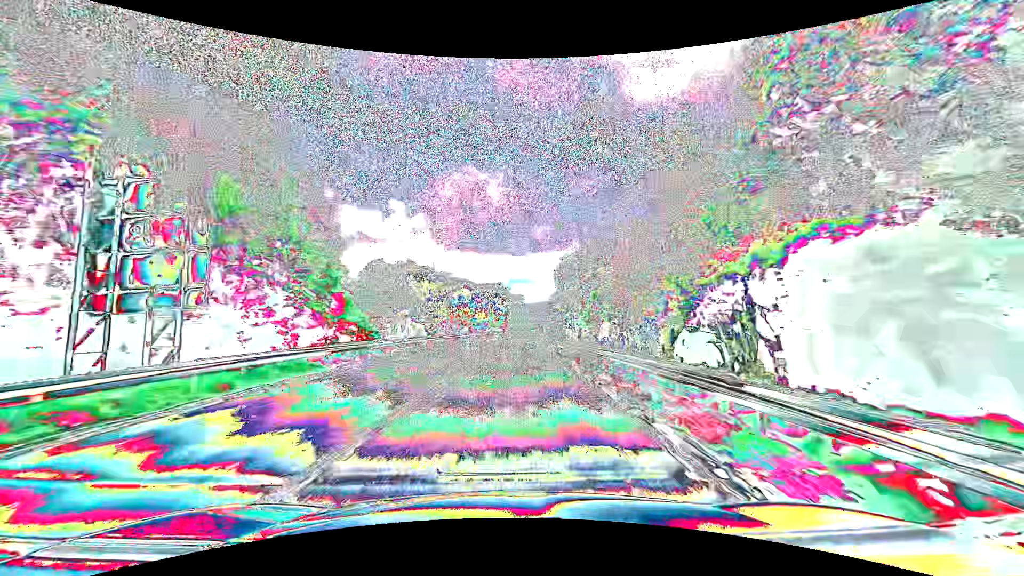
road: primary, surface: asphalt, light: Day
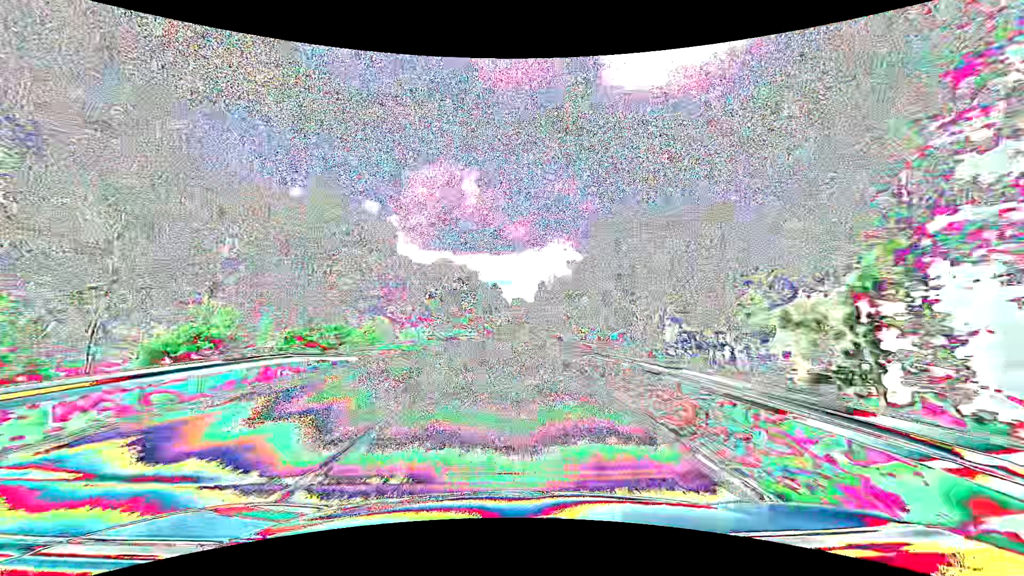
(+1.6, +63.2) m; +3°
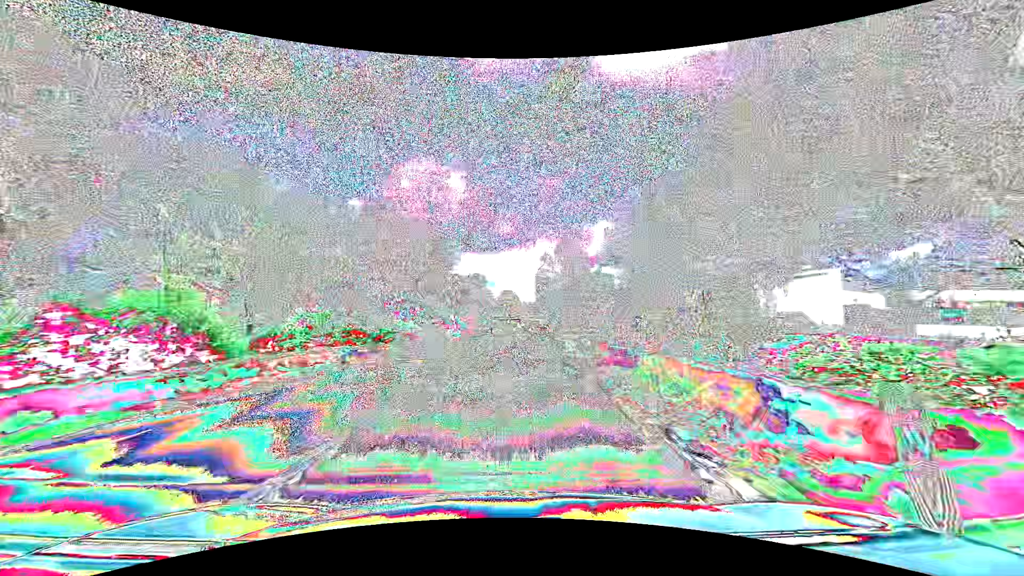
(+0.4, +47.4) m; +1°
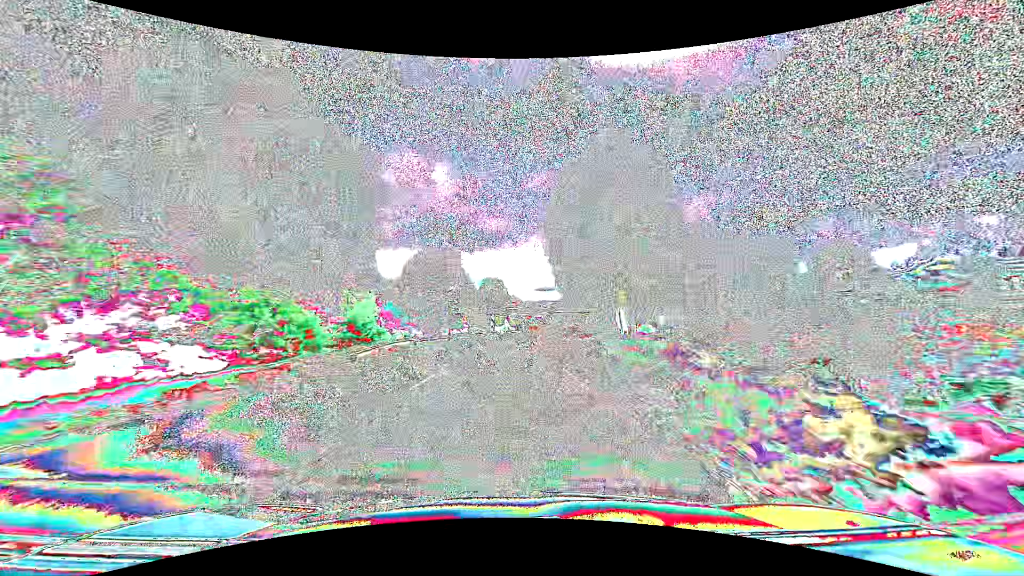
(+0.5, +47.4) m; +1°
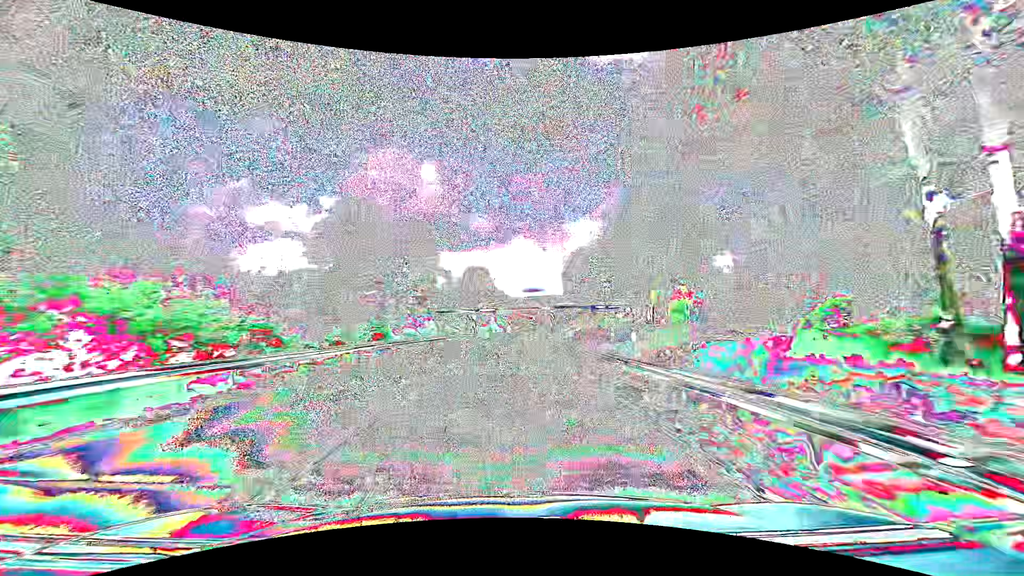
(+0.5, +31.6) m; +1°
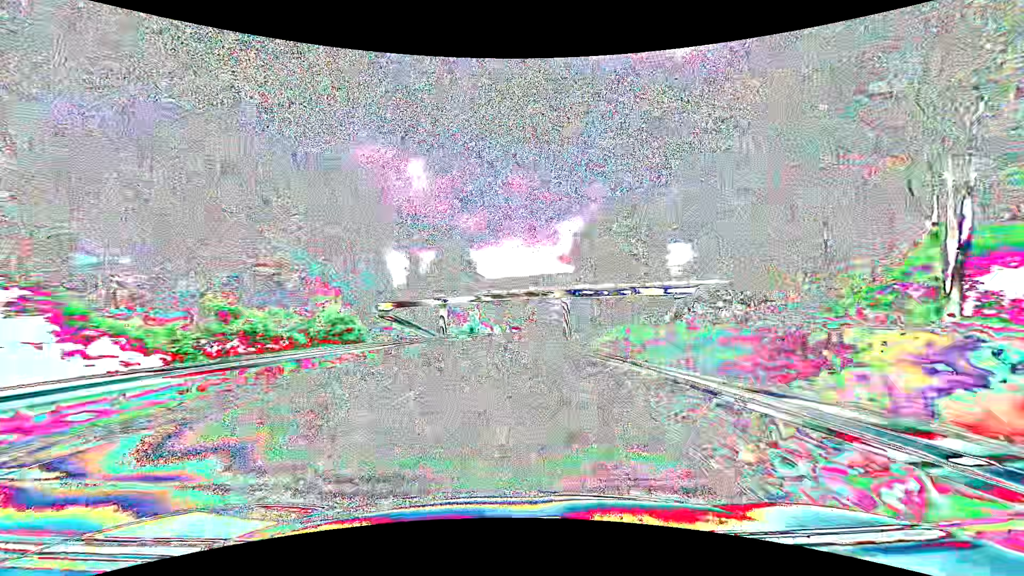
(+0.4, +31.6) m; +1°
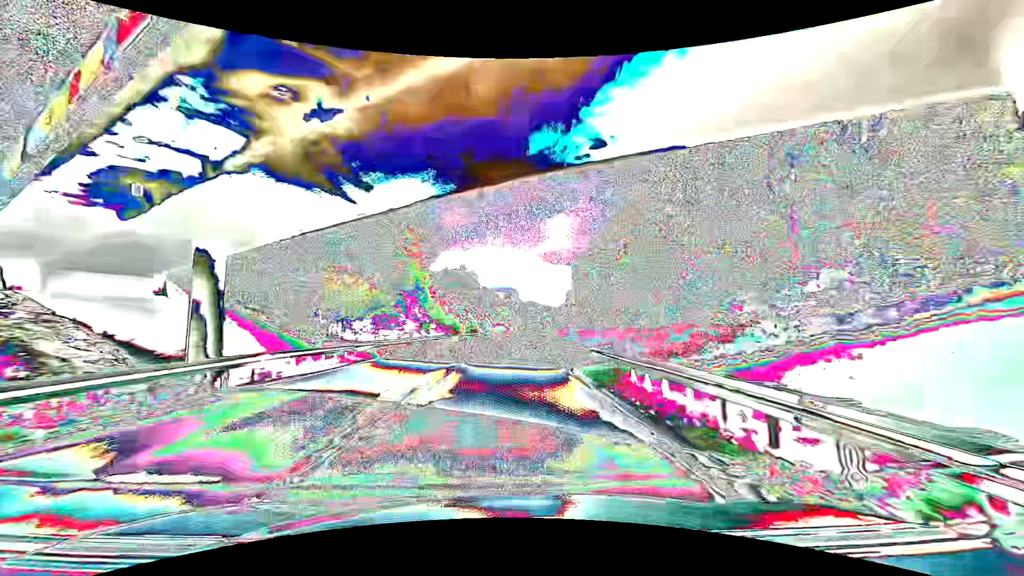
(+0.6, +47.4) m; +2°
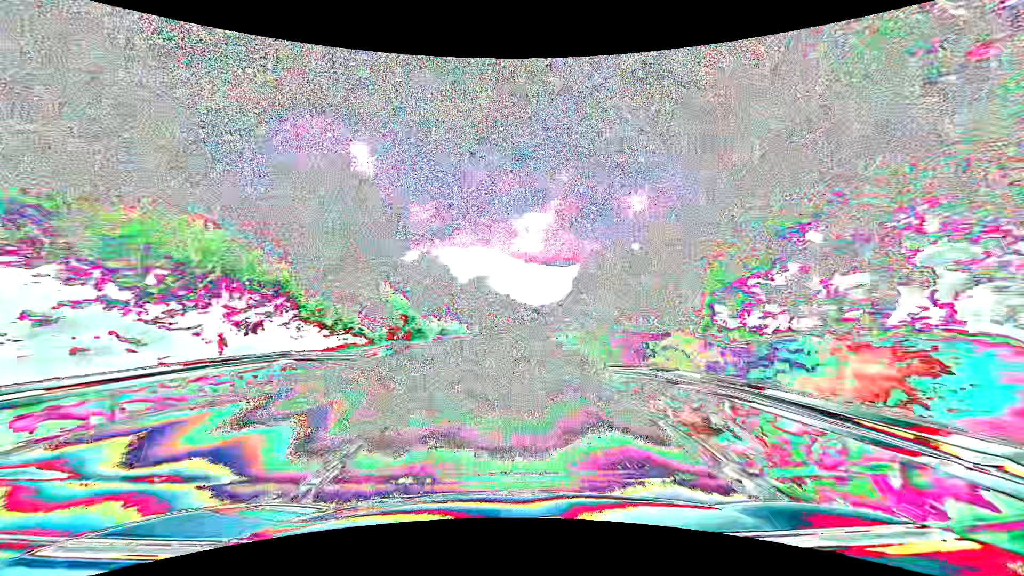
(+1.9, +78.9) m; +3°
(0, +10) (0, +20) (+1, +30) (+1, +40) (+1, +50) (+2, +60) (+2, +70) (+3, +80) (+3, +90) (+4, +100) m
